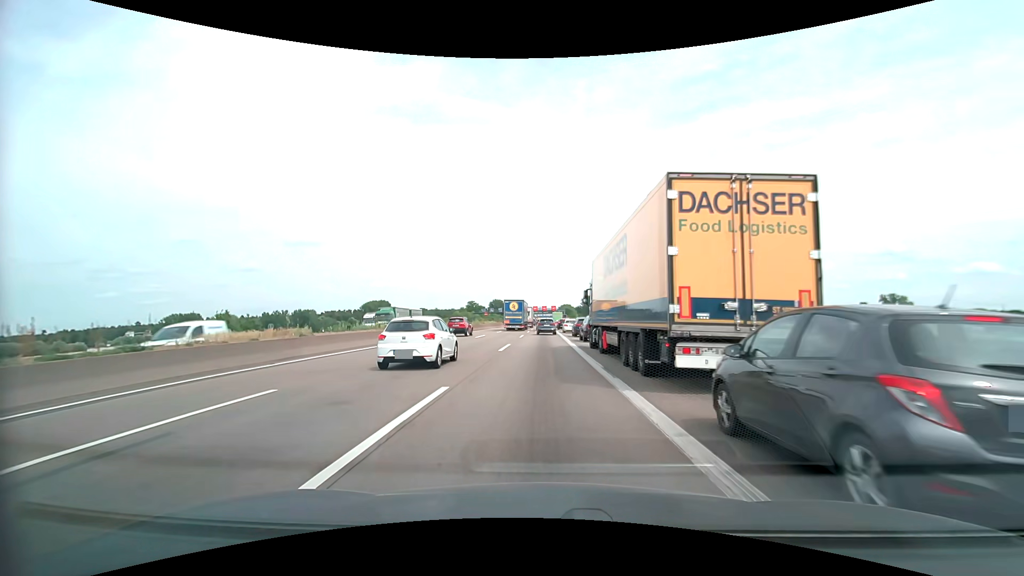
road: motorway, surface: asphalt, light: Day
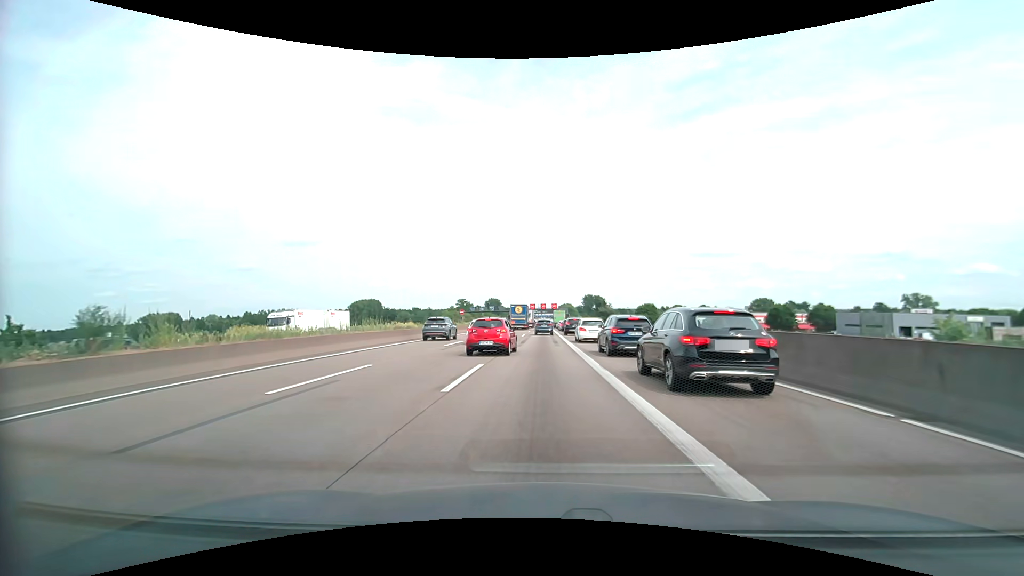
(0.0, +30.4) m; +1°
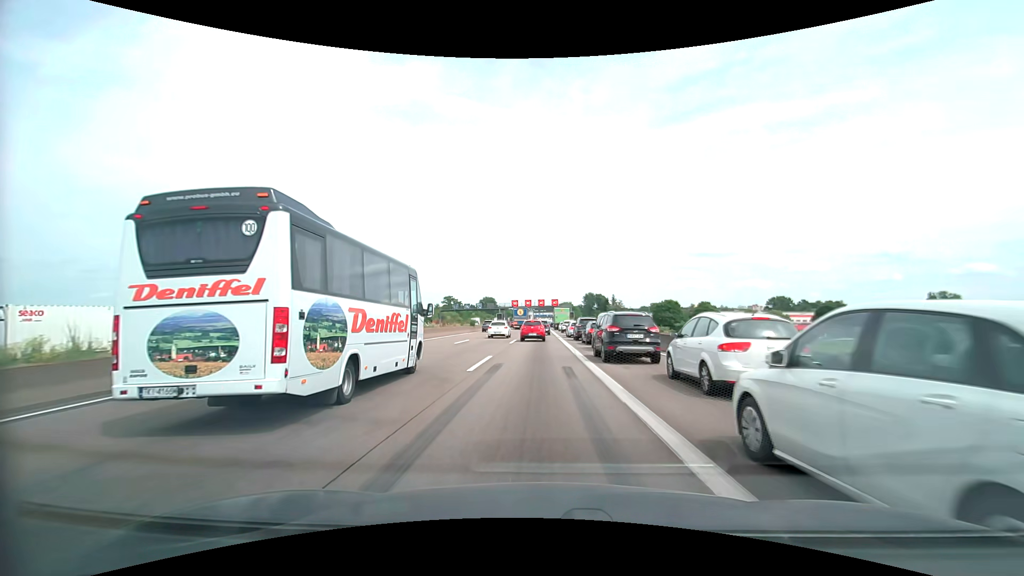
(-0.4, +32.1) m; -1°
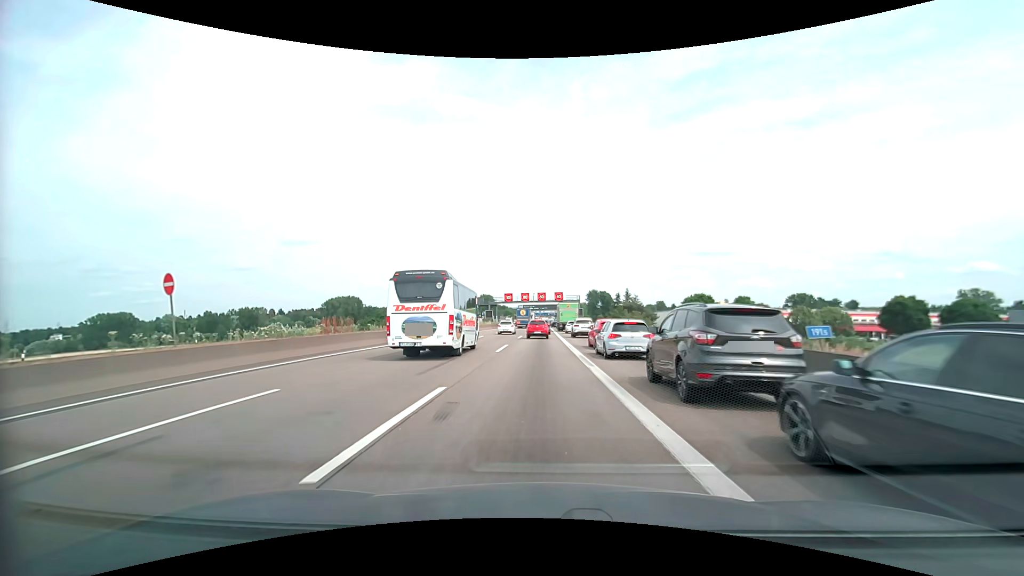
(-0.1, +27.5) m; 0°
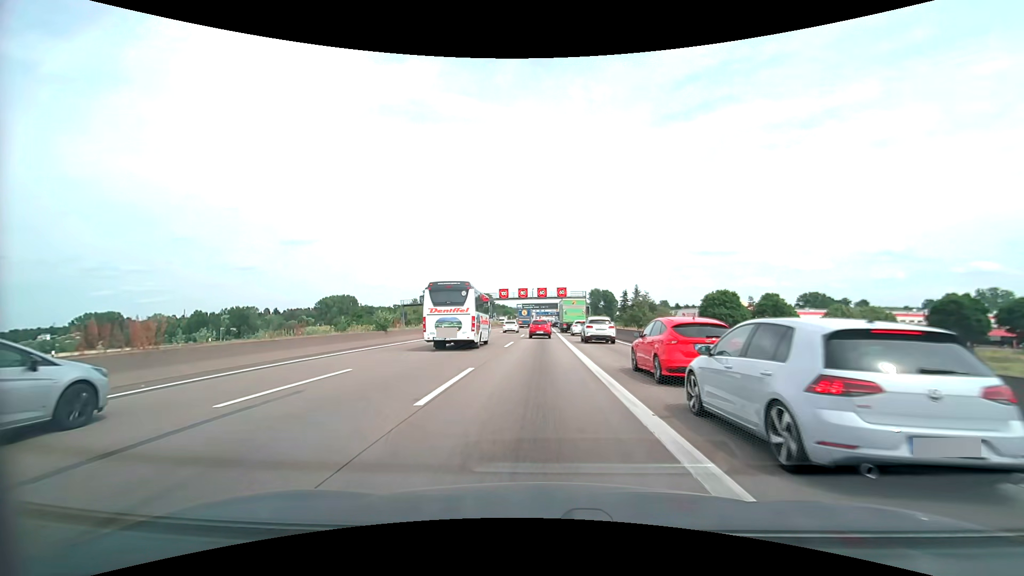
(0.0, +14.2) m; 0°
(0, +10) (0, +20) (0, +30) (0, +40) (0, +50) (0, +60) (0, +70) (0, +80) (0, +90) (0, +100) m
